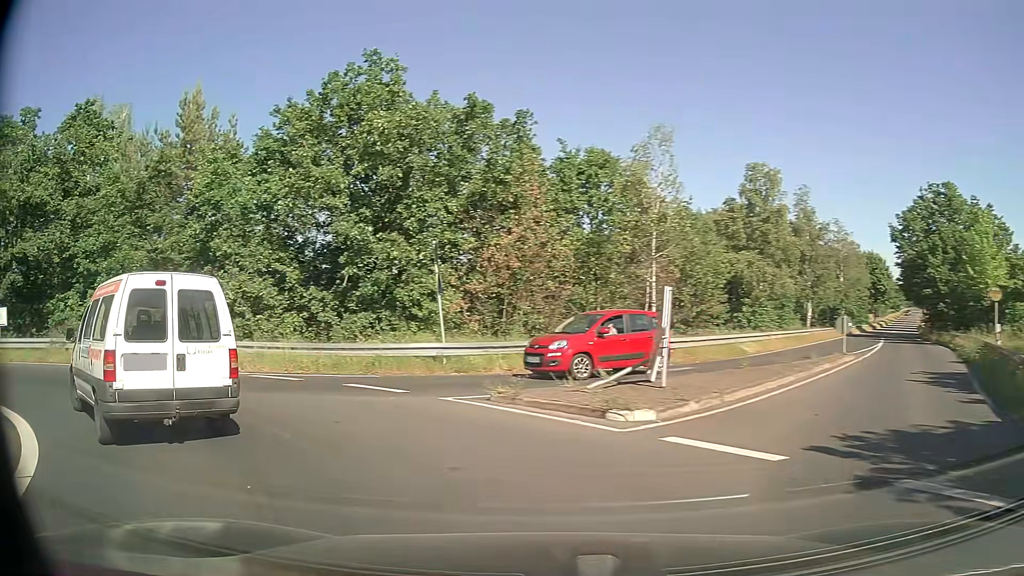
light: Day
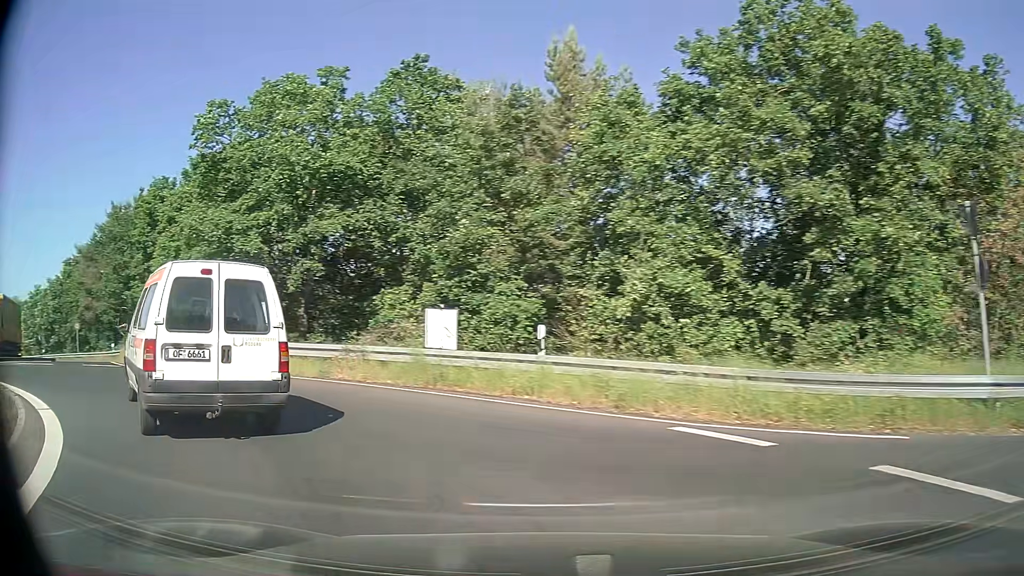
(-2.2, +7.2) m; -34°
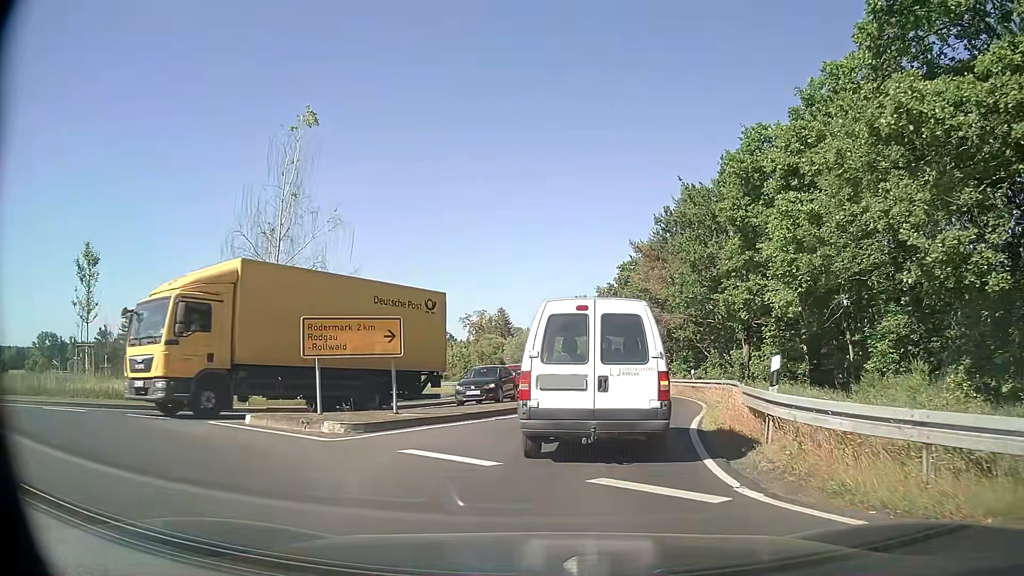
(-7.7, +11.9) m; -51°
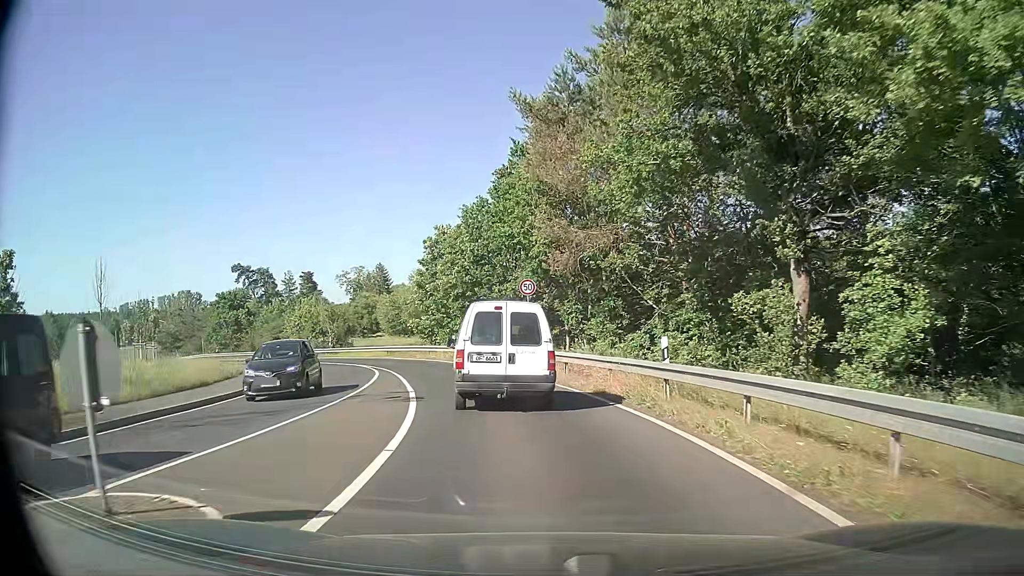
(+2.6, +20.7) m; +9°
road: secondary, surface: asphalt
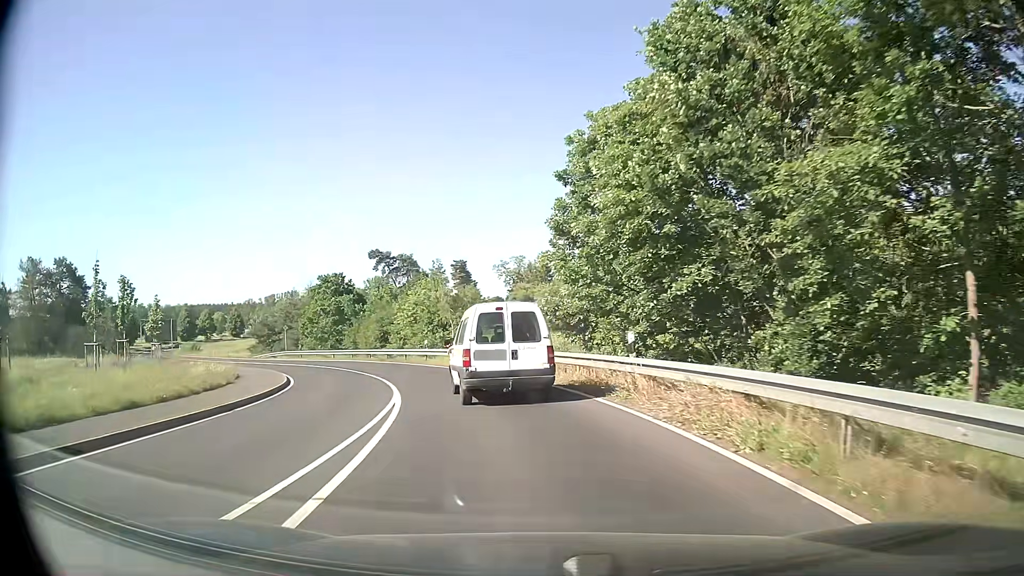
(-2.6, +22.5) m; -13°
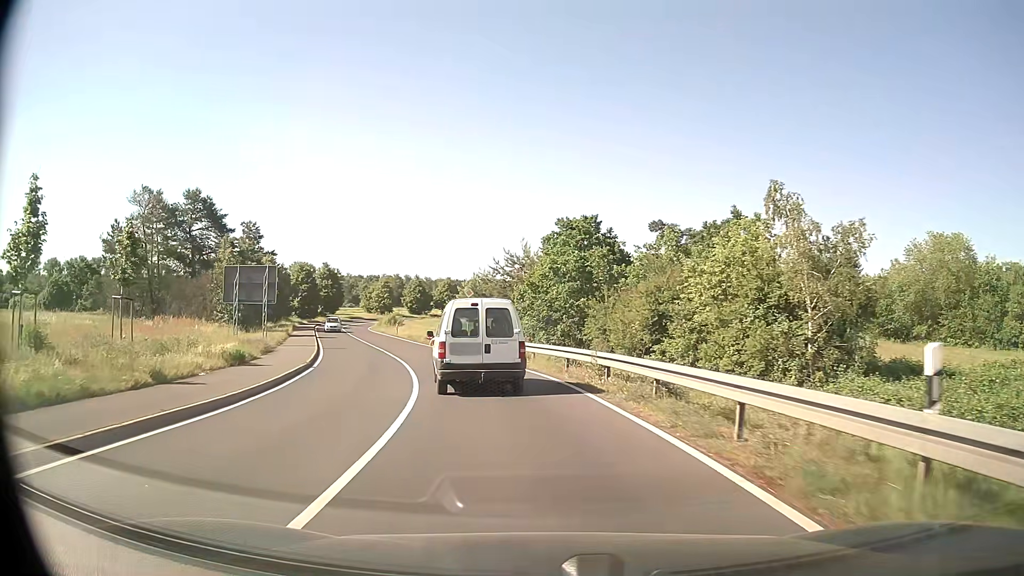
(-7.2, +32.0) m; -24°
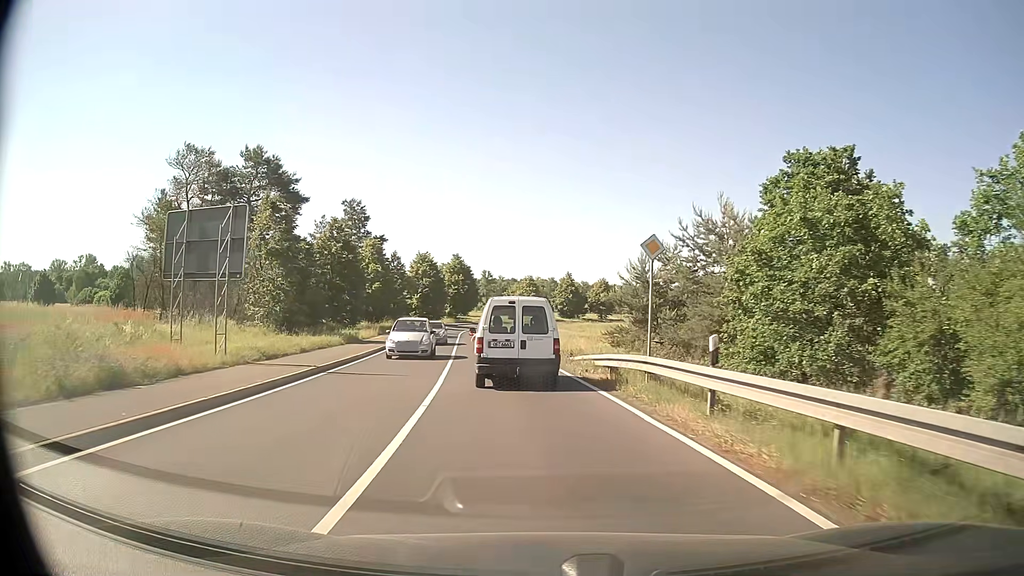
(-2.6, +21.7) m; -13°
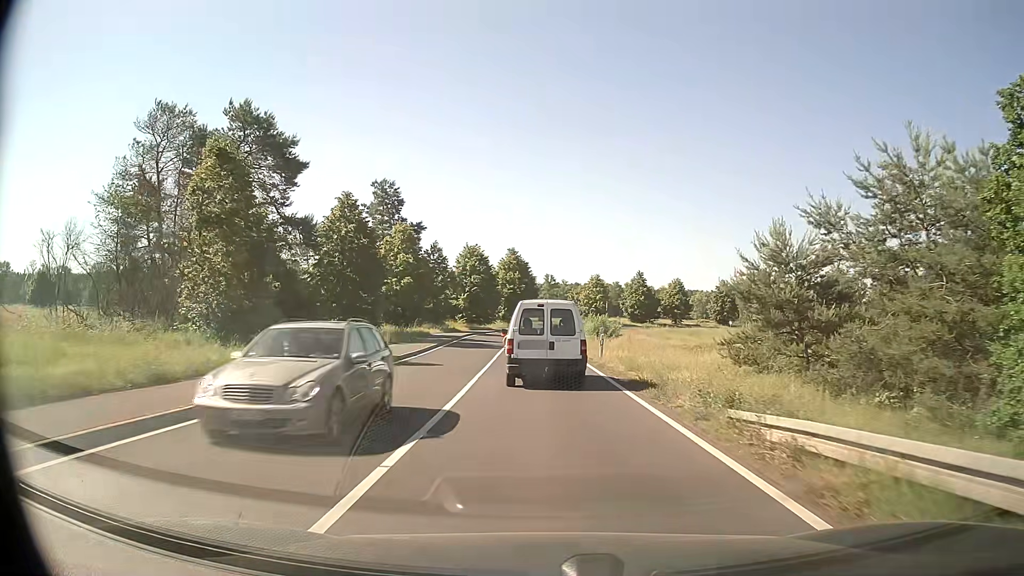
(-0.7, +15.0) m; -5°
(0, +10) (-1, +20) (-1, +30) (-1, +40) (-1, +50) (0, +60) (+2, +70) (+5, +79) (+9, +88) (+14, +97) m
